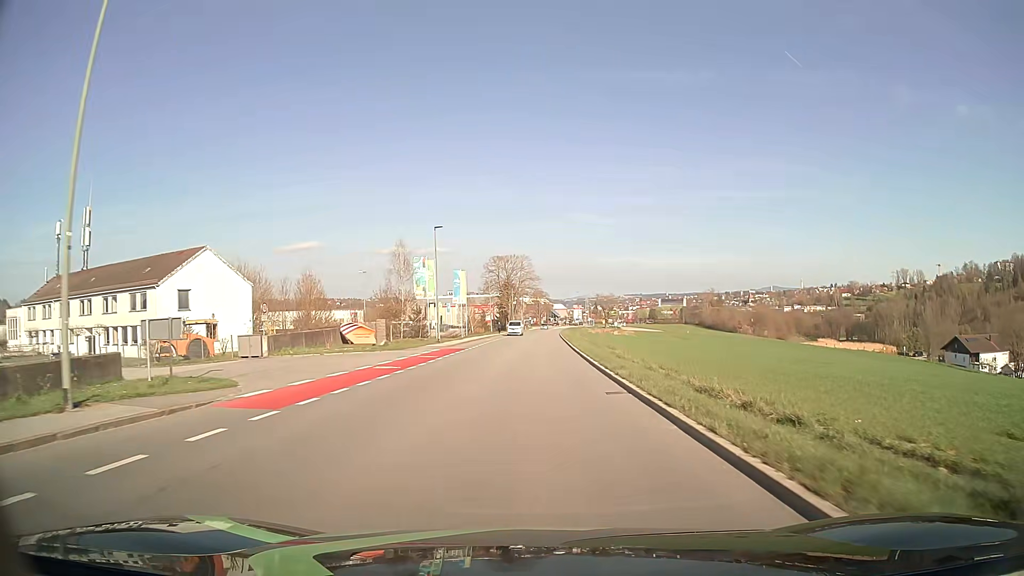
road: tertiary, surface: asphalt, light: Day
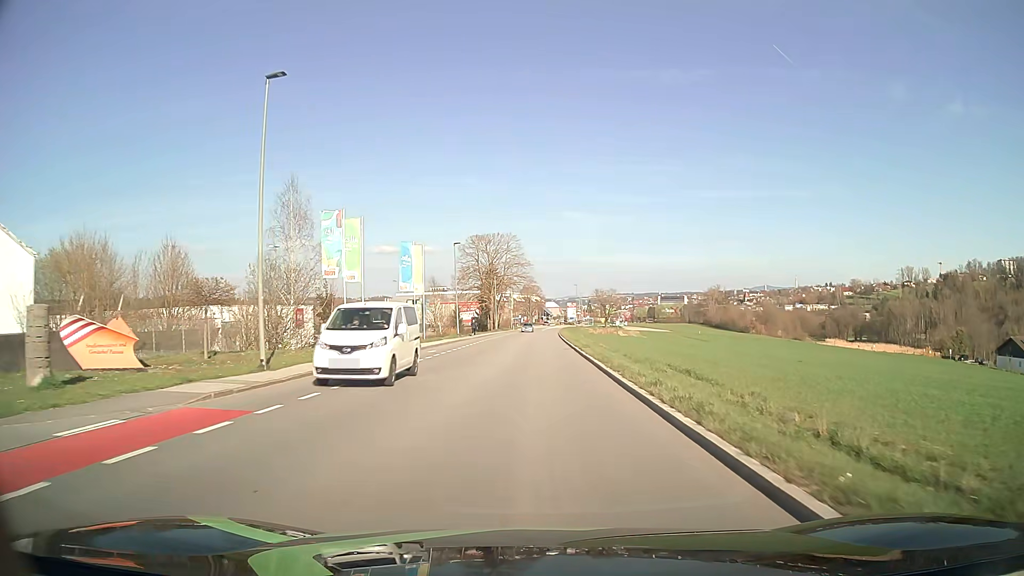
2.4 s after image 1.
(+0.3, +29.8) m; +1°
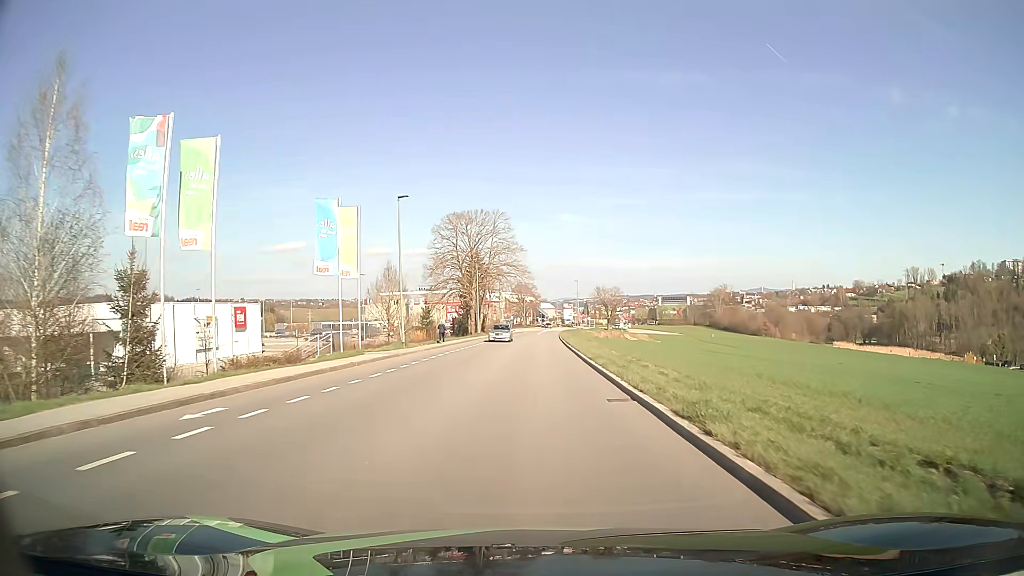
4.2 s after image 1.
(+0.1, +22.5) m; 0°
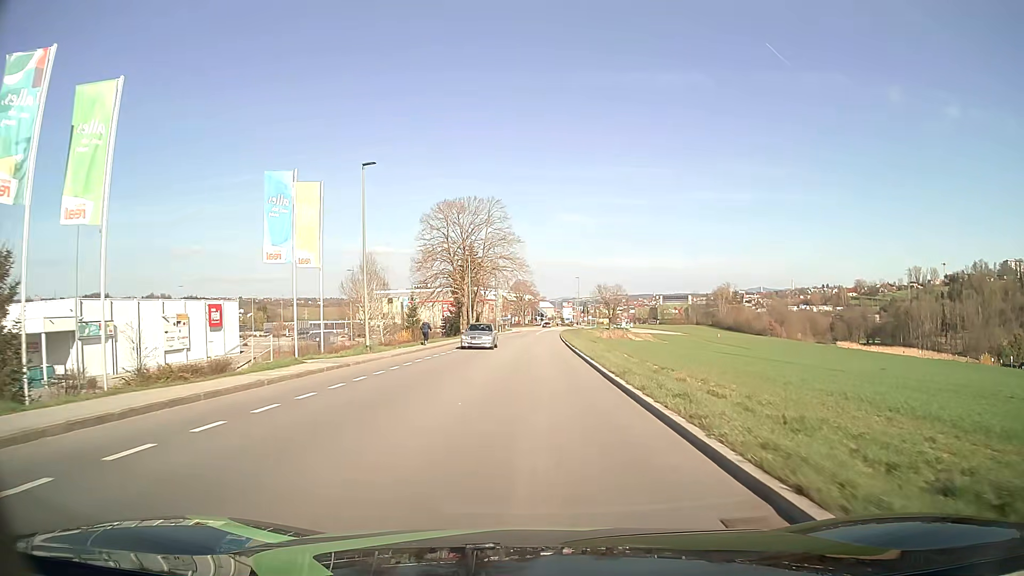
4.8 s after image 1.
(0.0, +7.5) m; 0°
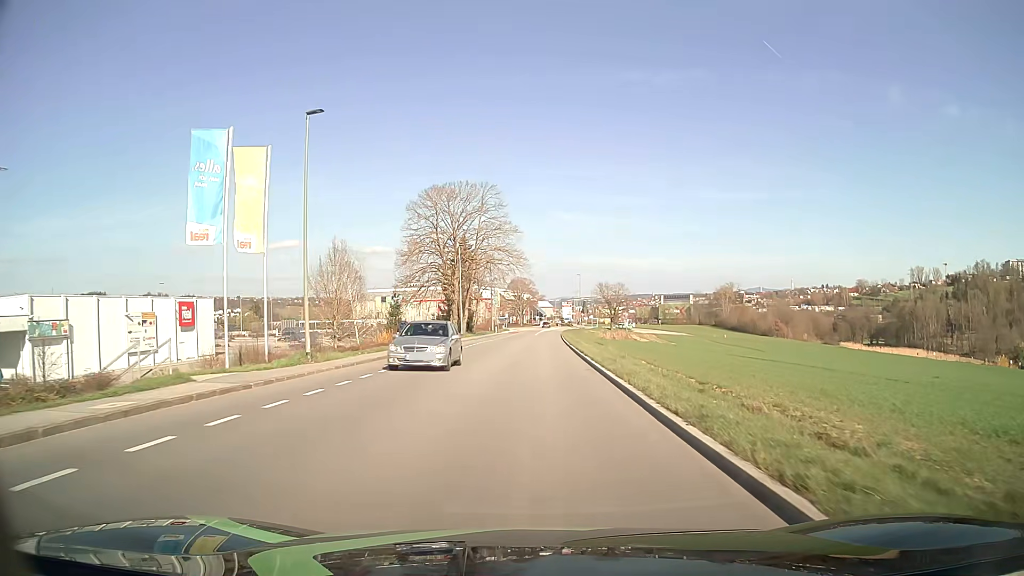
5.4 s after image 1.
(0.0, +7.5) m; 0°
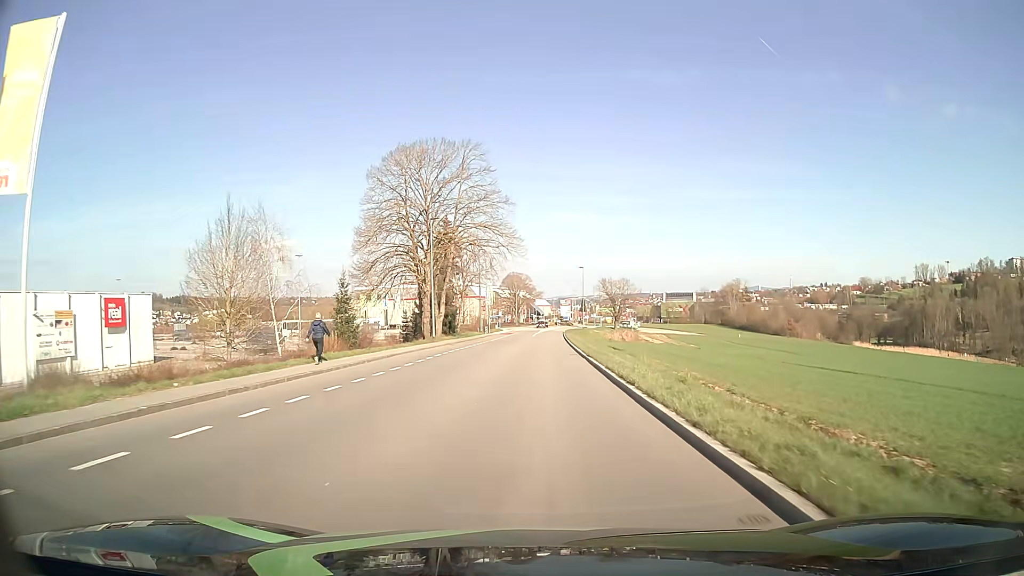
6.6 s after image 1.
(0.0, +15.1) m; 0°
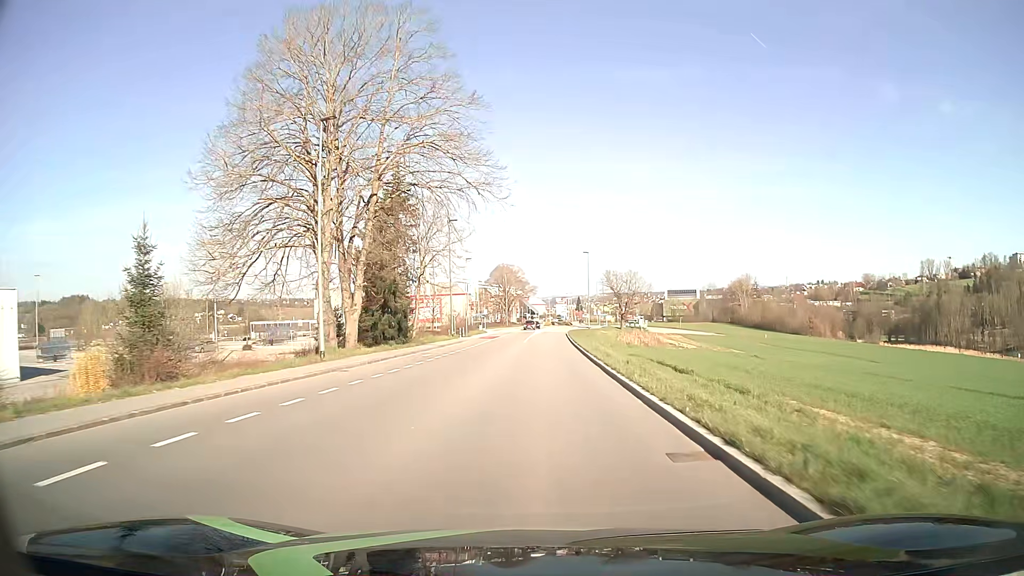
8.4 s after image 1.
(+0.1, +22.8) m; +1°
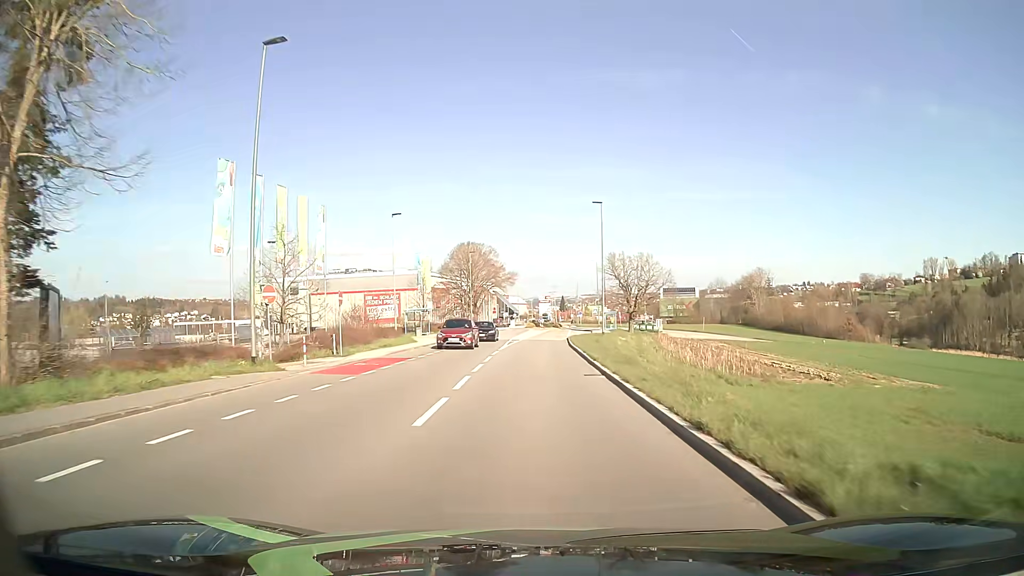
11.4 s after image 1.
(+0.4, +38.0) m; +1°
